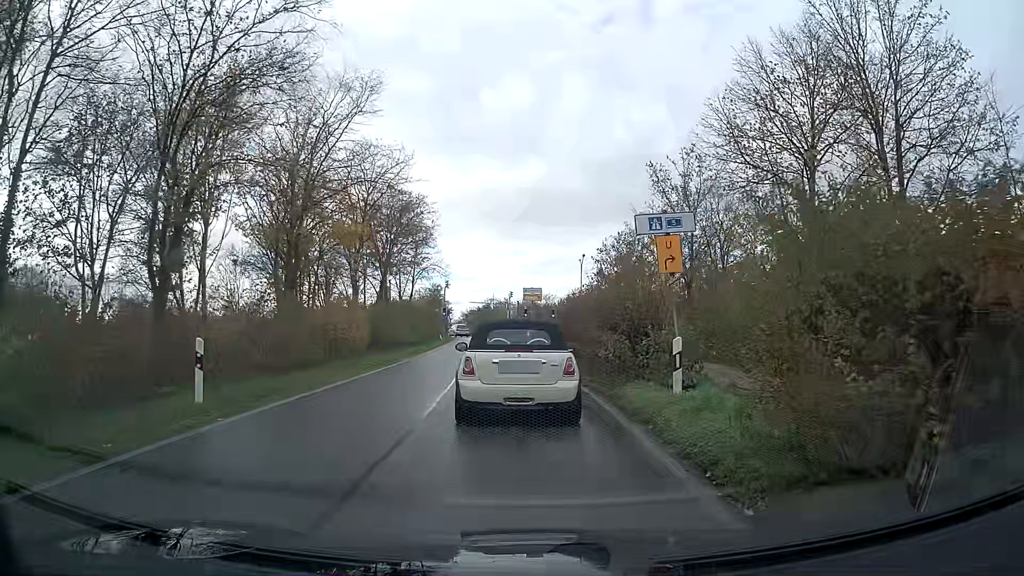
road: trunk_link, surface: asphalt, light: Day
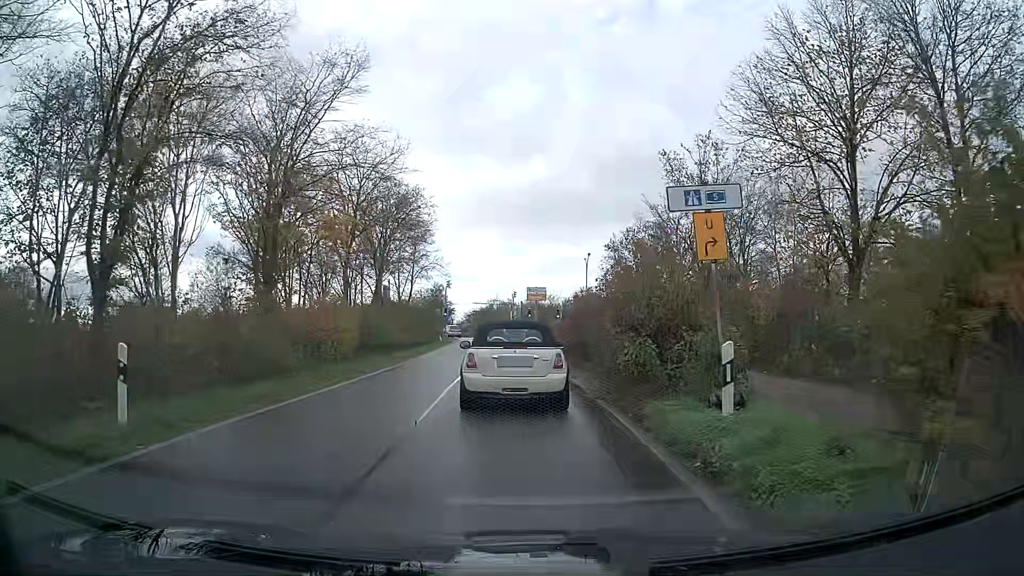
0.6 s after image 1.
(0.0, +2.4) m; 0°
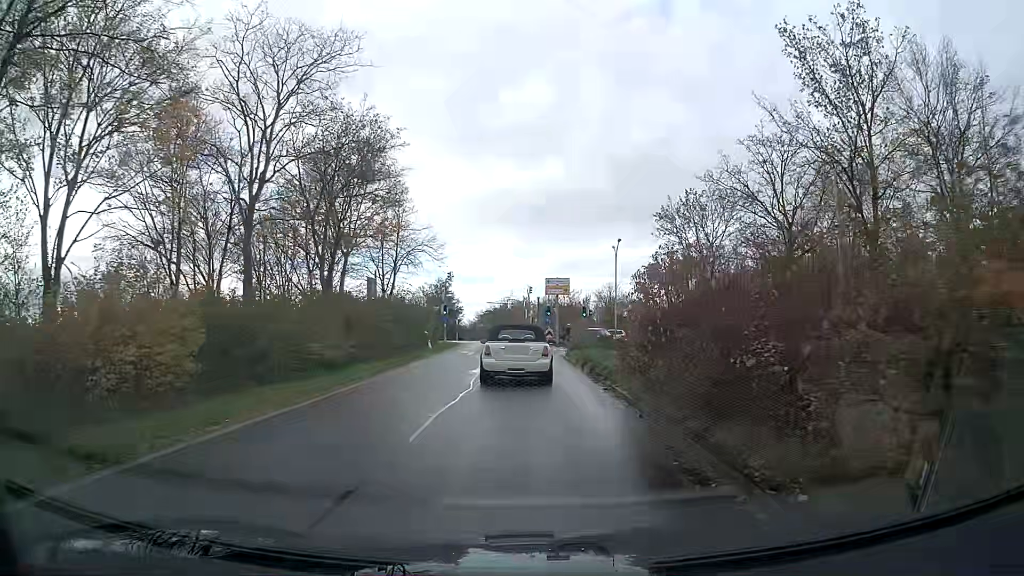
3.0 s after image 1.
(-0.2, +13.2) m; -1°
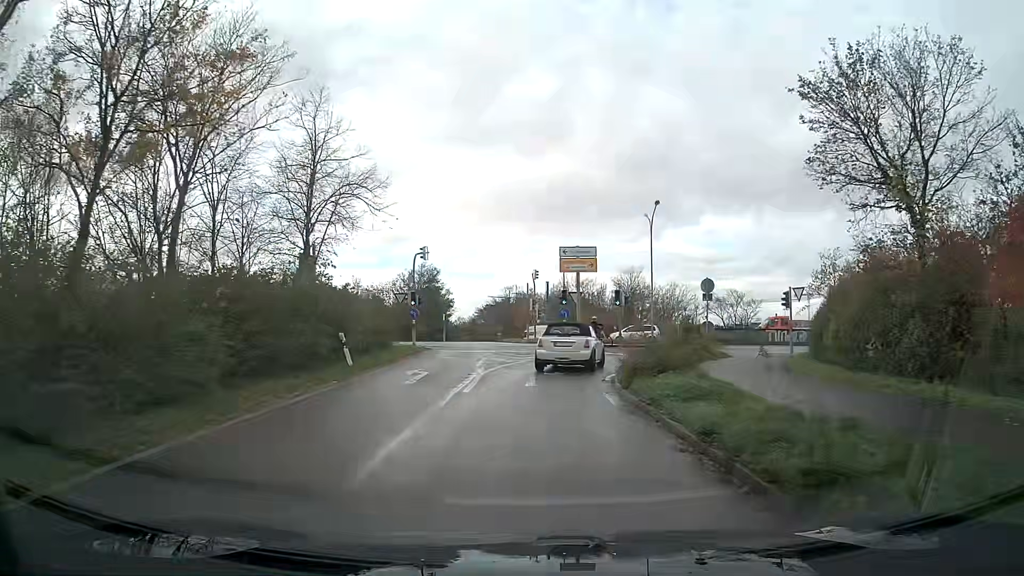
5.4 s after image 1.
(0.0, +17.5) m; 0°
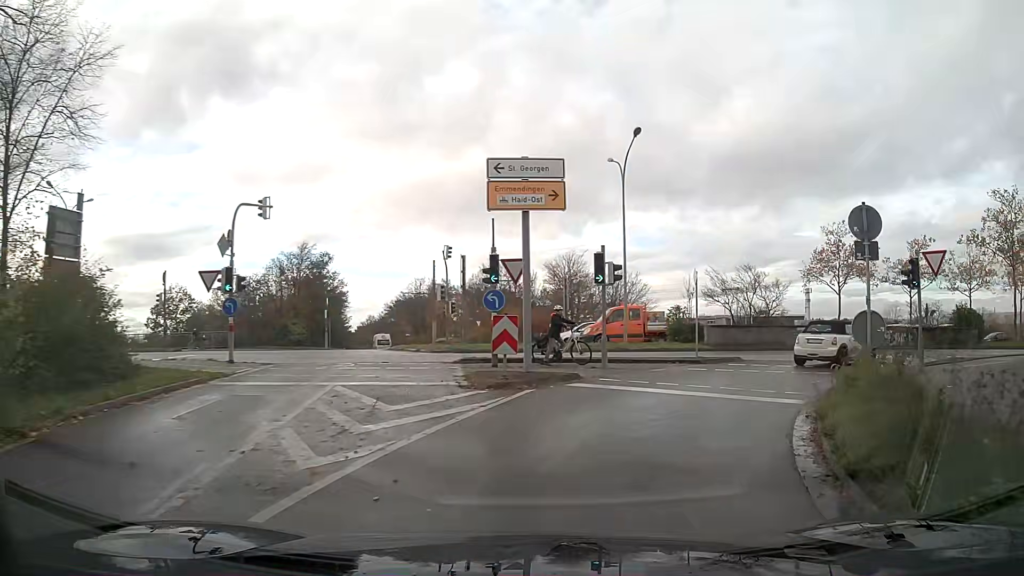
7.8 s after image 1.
(+0.8, +17.1) m; +12°
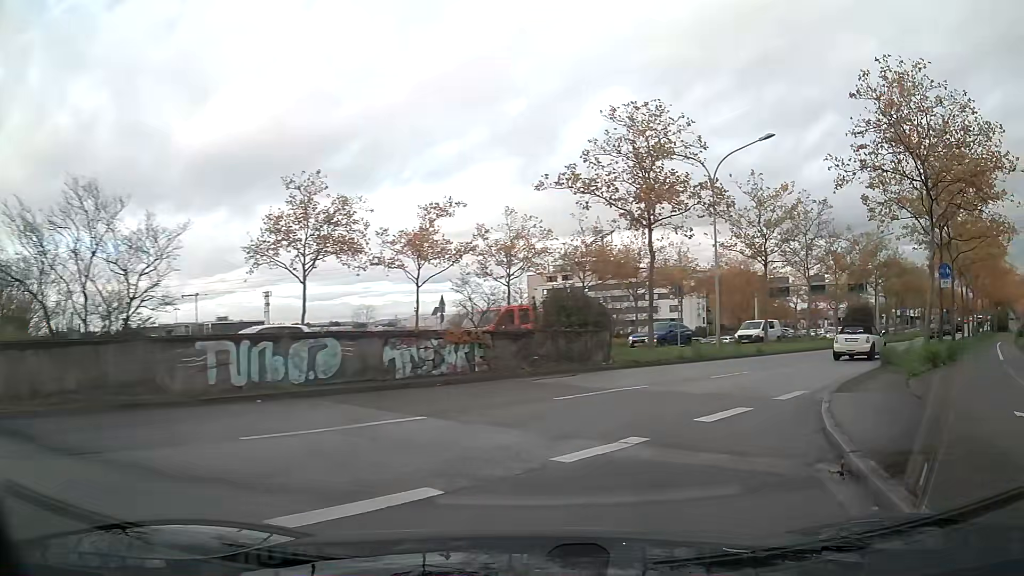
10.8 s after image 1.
(+7.7, +18.7) m; +46°
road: primary_link
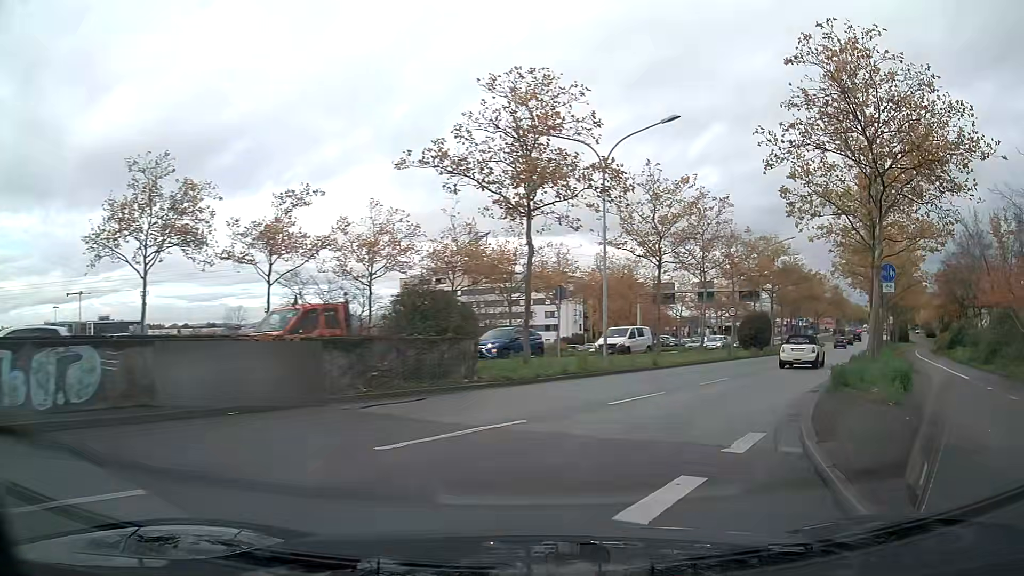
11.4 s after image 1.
(+0.4, +4.3) m; +10°
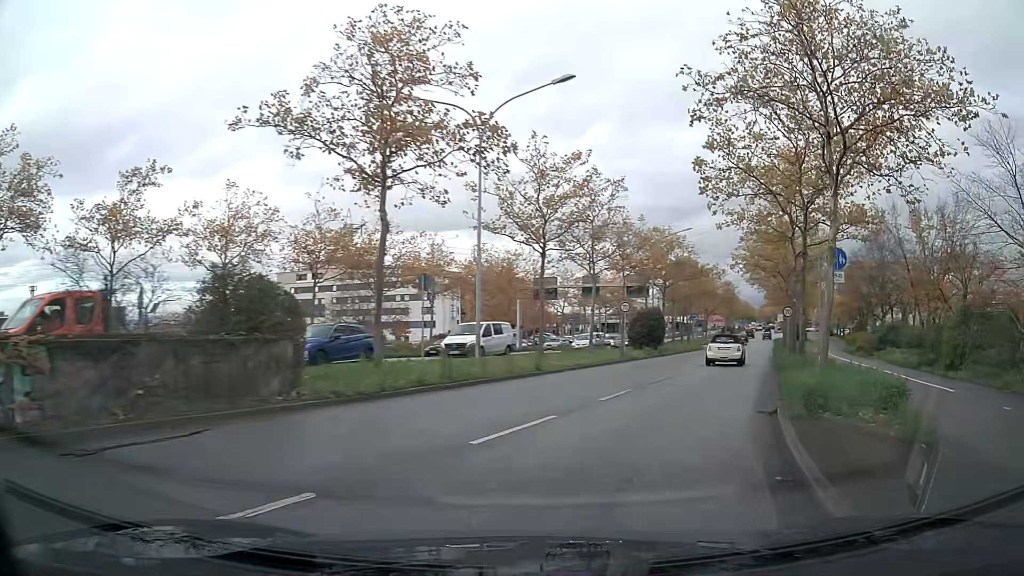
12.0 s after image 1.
(+0.4, +4.4) m; +9°
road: primary
(+1, +10) (+4, +20) (+6, +29) (+9, +39) (+12, +48) (+15, +58) (+18, +68) (+21, +77) (+24, +87) (+26, +96) m
